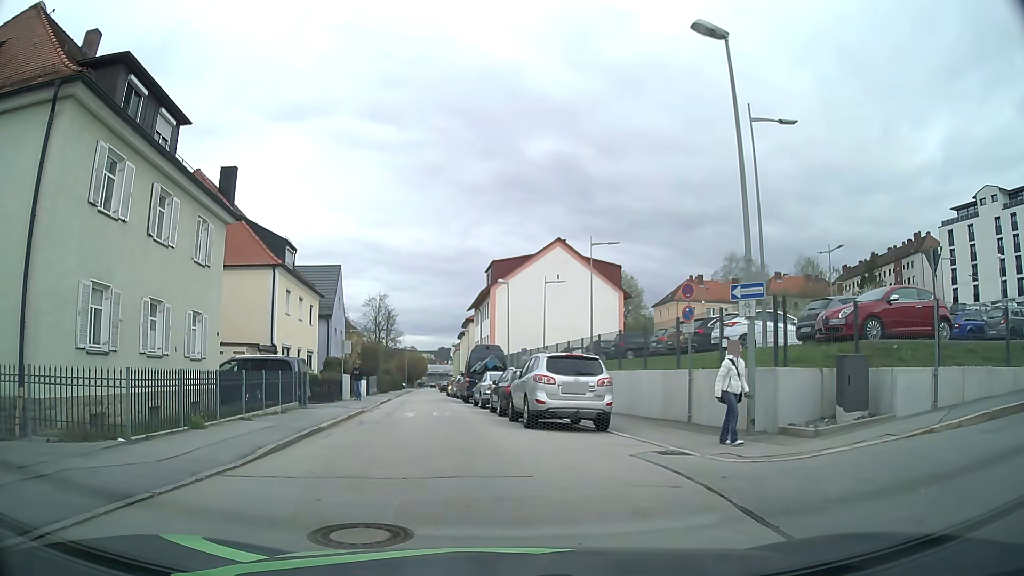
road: residential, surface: asphalt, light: Day
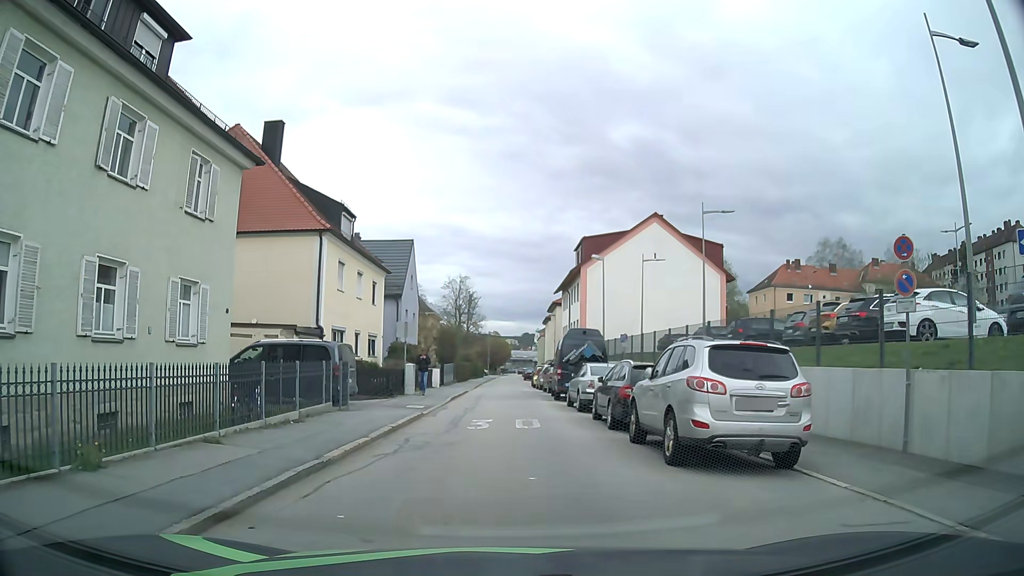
(-0.3, +6.2) m; -7°
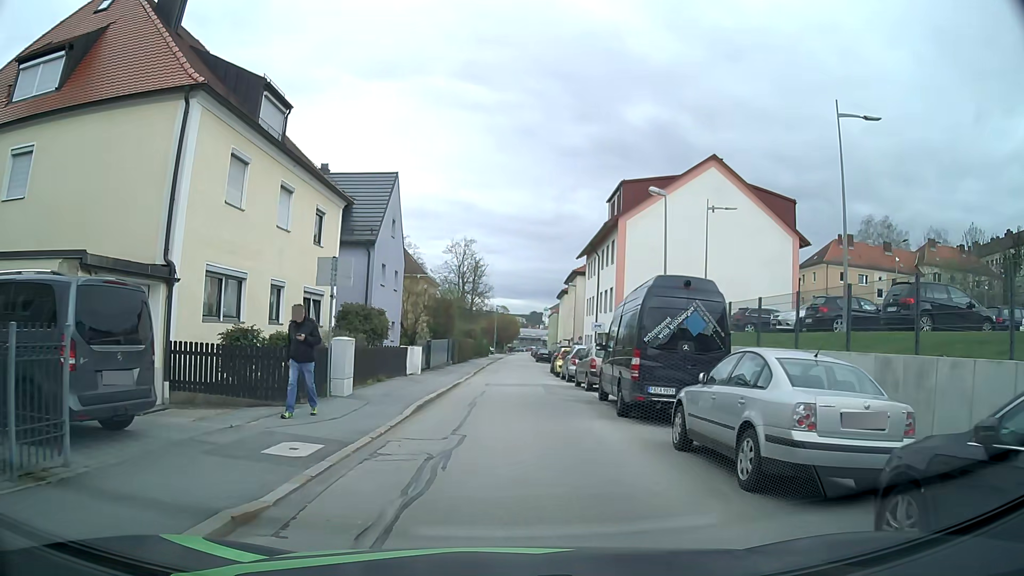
(-0.1, +13.4) m; 0°
(0, +10) (0, +20) (0, +30) (0, +40) (+1, +50) (+1, +60) (+1, +70) (+2, +80) (+2, +90) (+2, +100) m
